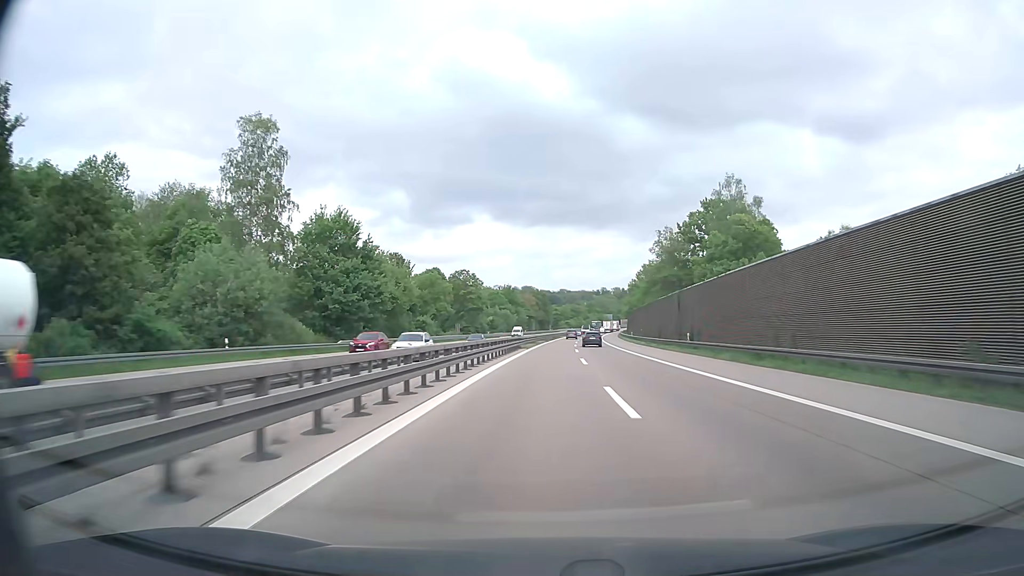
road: motorway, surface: asphalt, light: Day
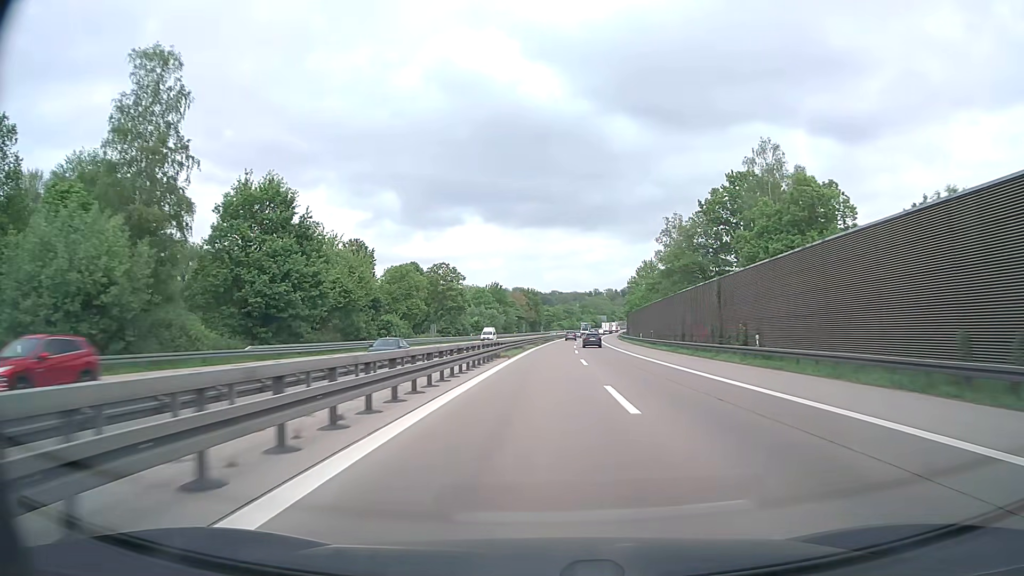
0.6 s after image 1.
(+0.1, +17.5) m; +1°
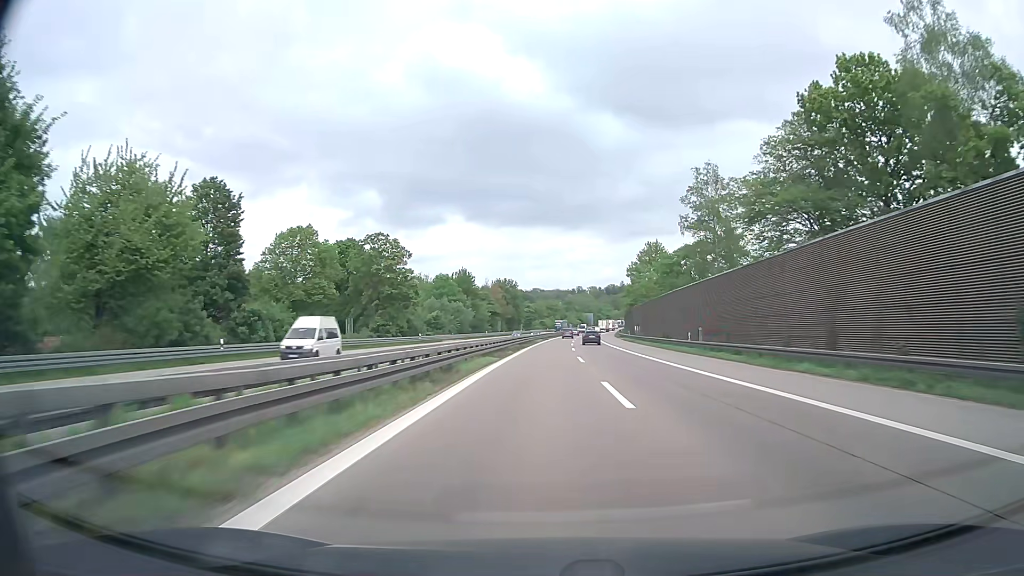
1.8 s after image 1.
(+0.4, +35.5) m; +2°
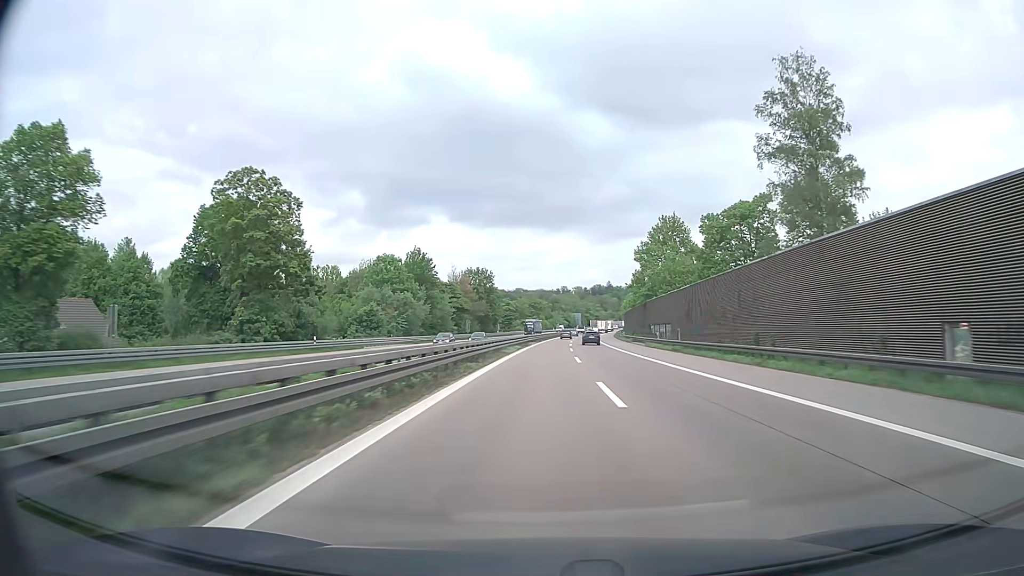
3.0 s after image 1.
(+0.4, +36.1) m; +1°
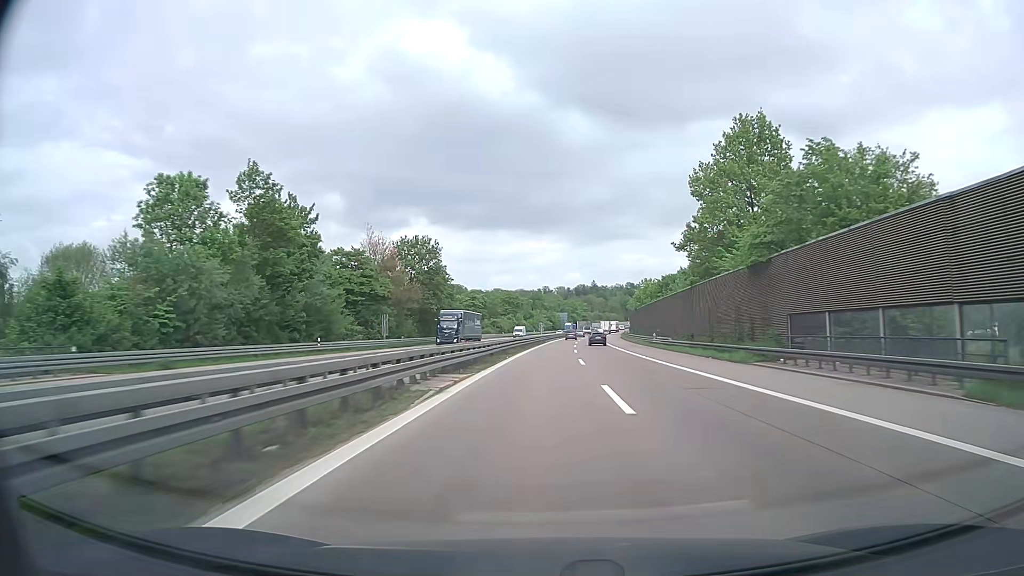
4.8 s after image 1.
(+0.8, +55.2) m; +2°
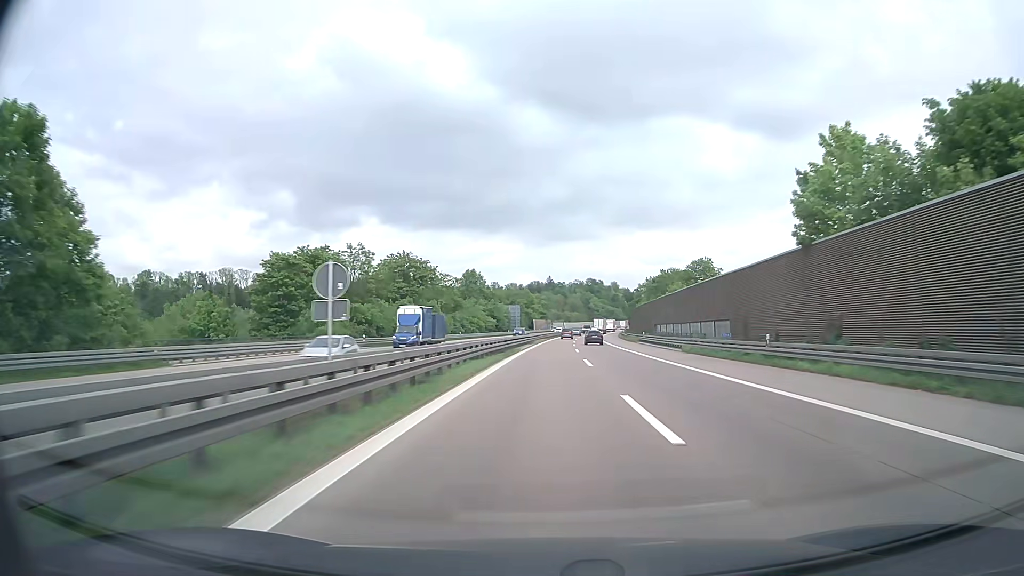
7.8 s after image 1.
(+2.8, +93.2) m; +4°
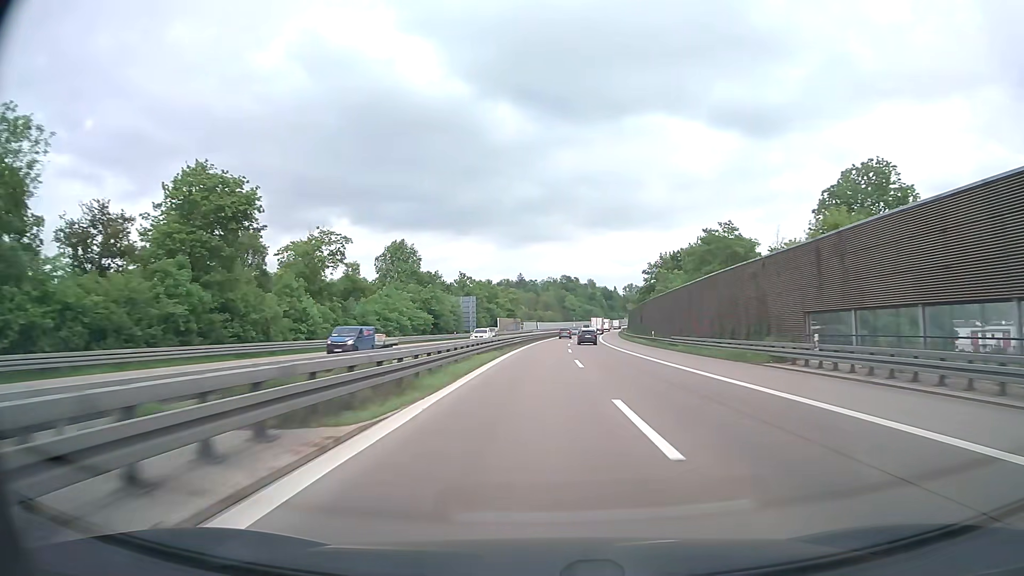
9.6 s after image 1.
(+1.2, +55.3) m; +3°
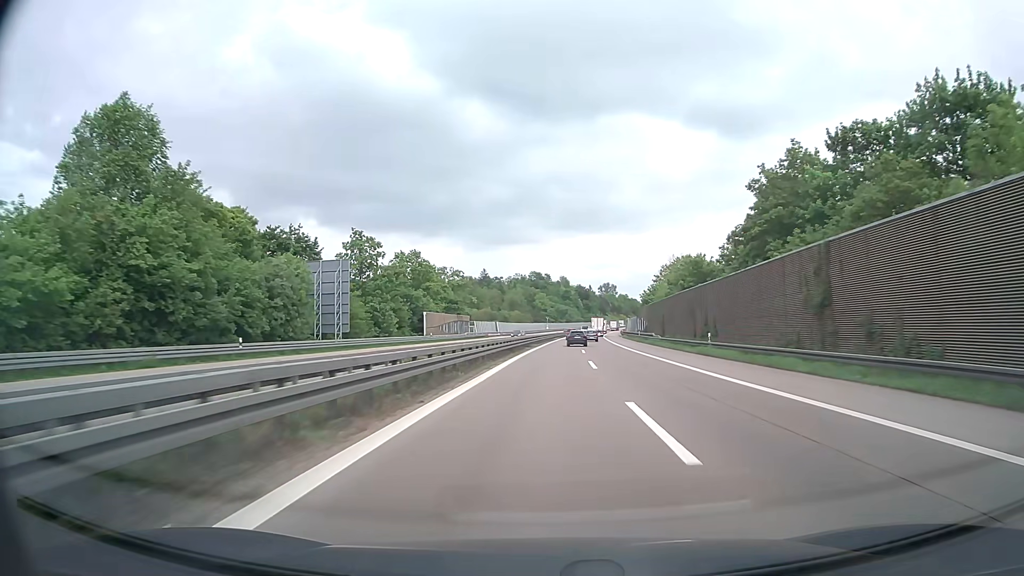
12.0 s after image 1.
(+1.3, +72.1) m; +3°
(0, +10) (0, +20) (0, +30) (+1, +40) (+1, +50) (+1, +60) (+2, +70) (+3, +80) (+3, +90) (+4, +100) m
